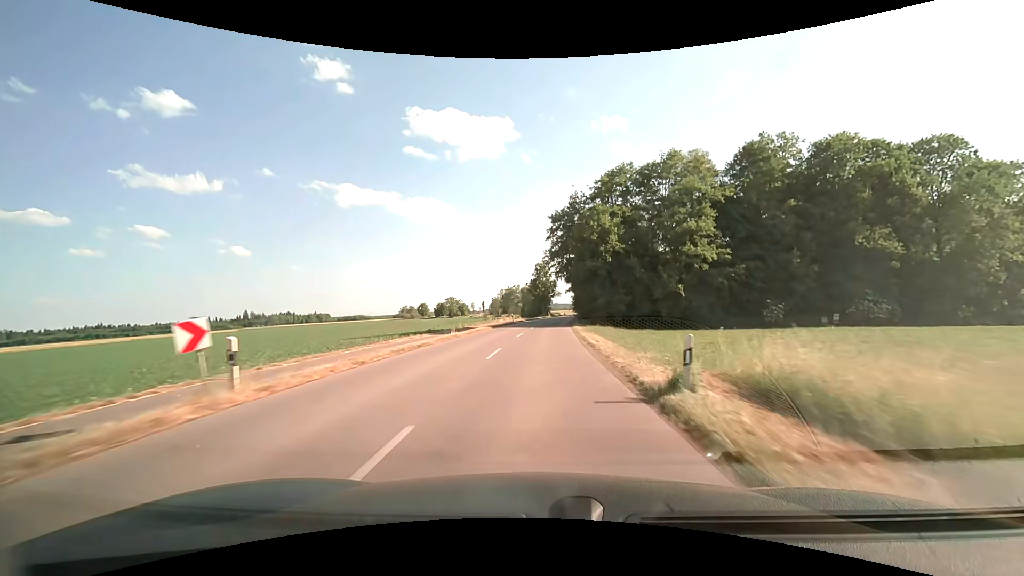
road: tertiary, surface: asphalt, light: Day
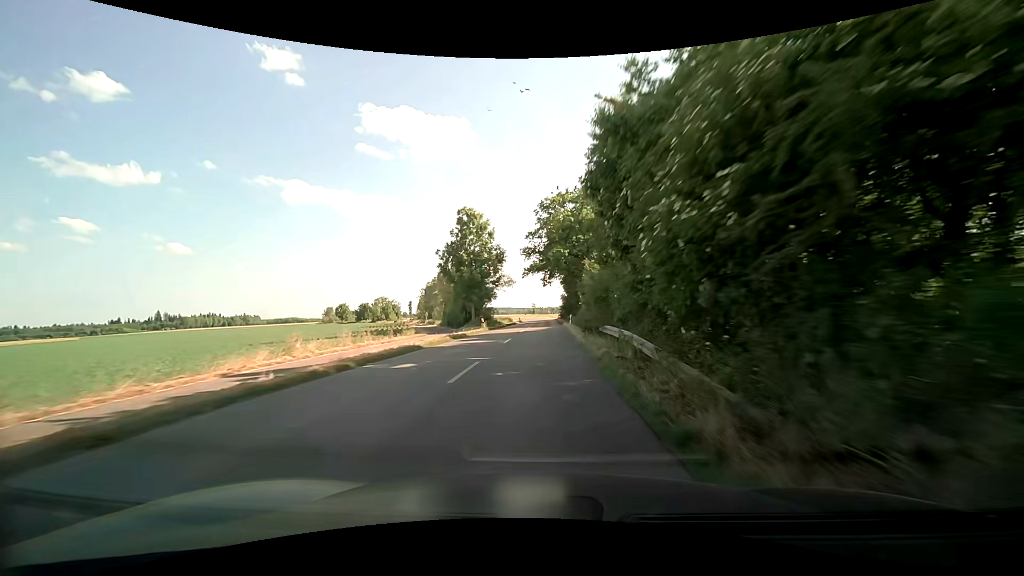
(+3.0, +64.5) m; +5°
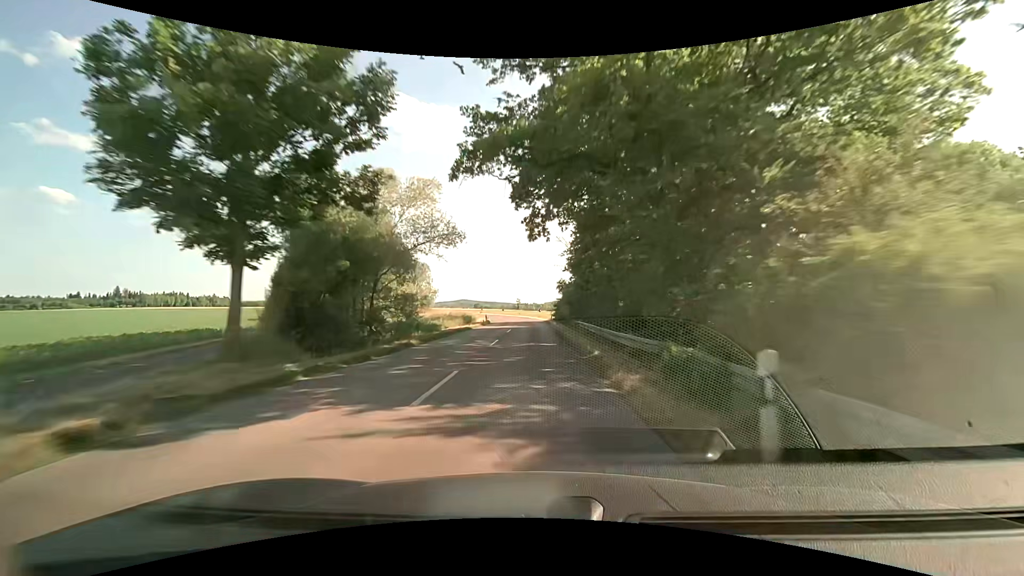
(+0.8, +38.3) m; +2°
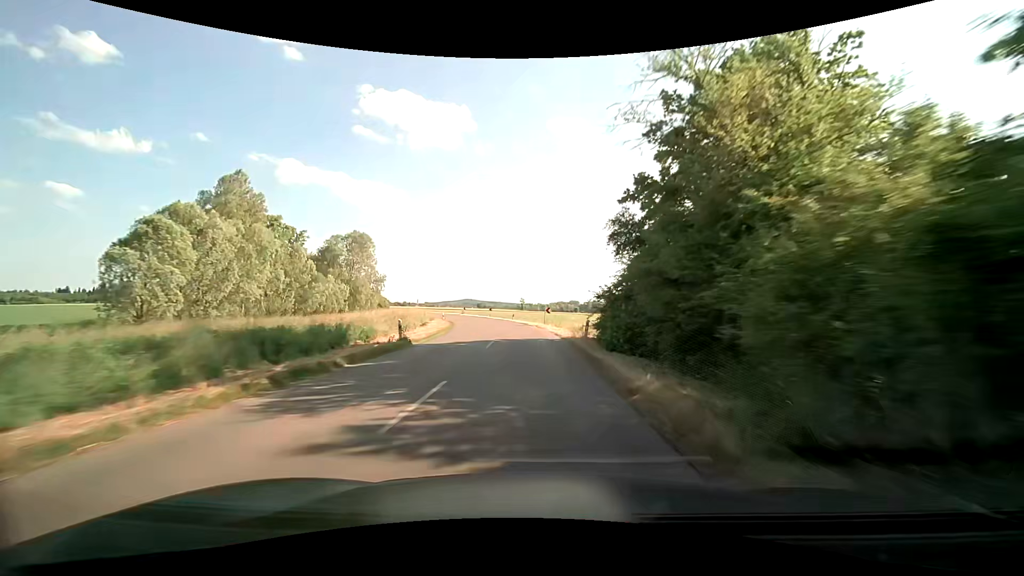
(0.0, +37.8) m; -1°
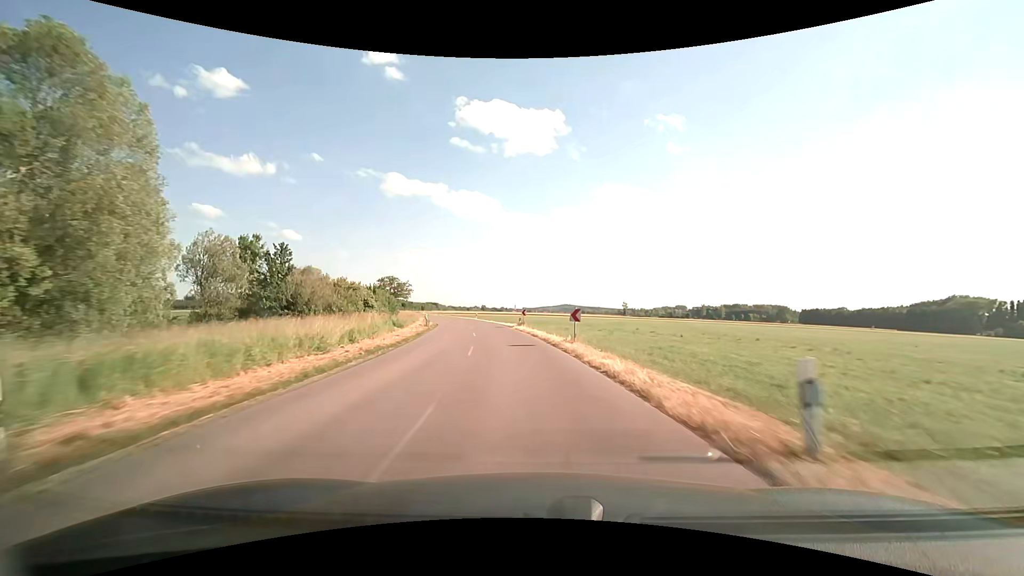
(-3.4, +50.6) m; -10°
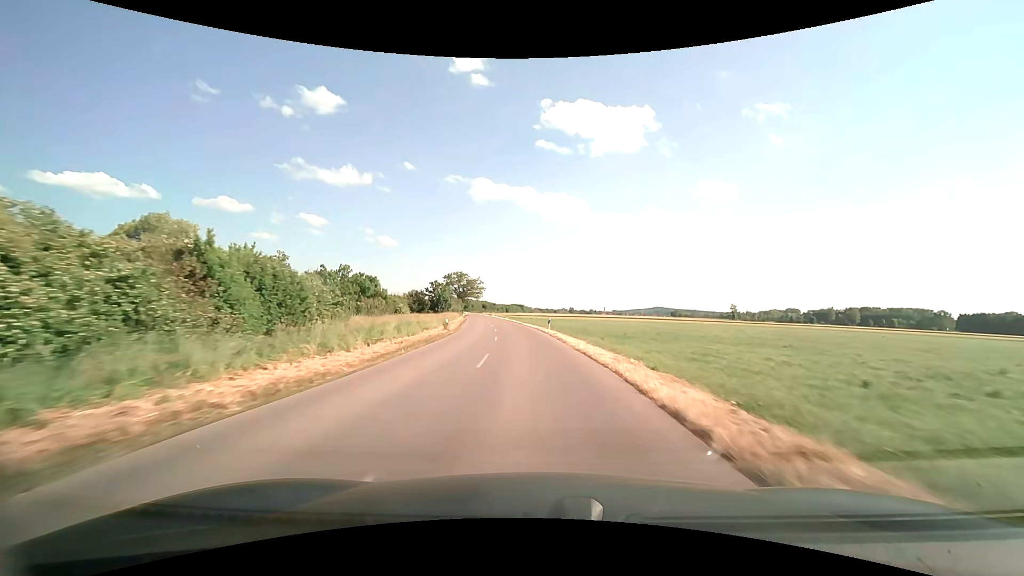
(-3.6, +39.4) m; -10°
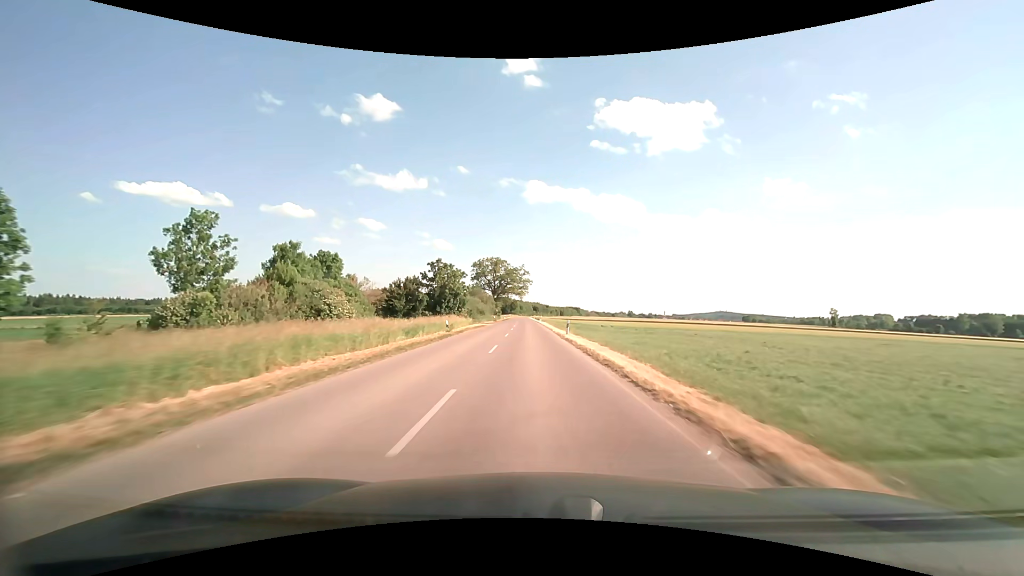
(-4.1, +56.0) m; -7°
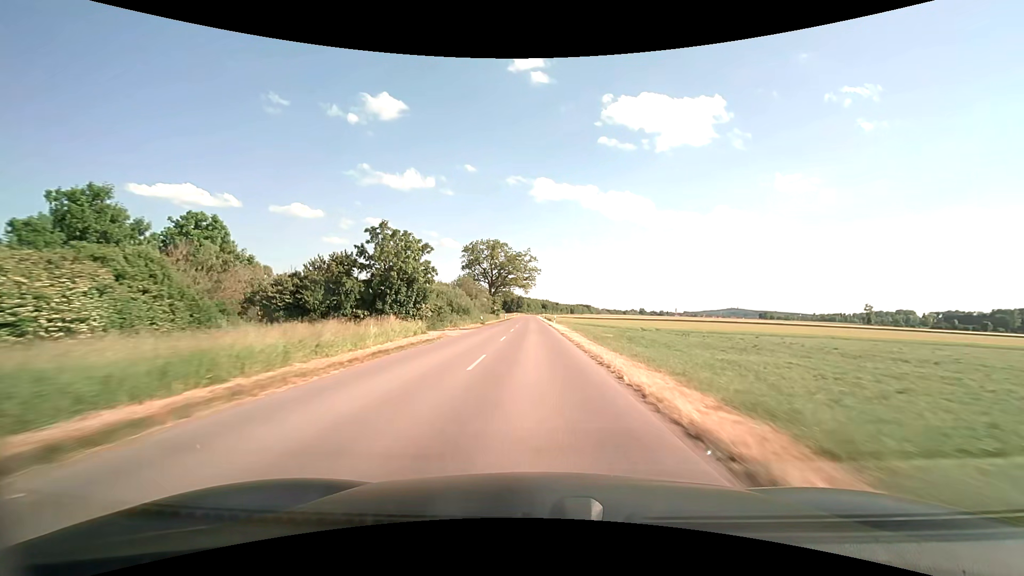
(-0.3, +29.5) m; -1°
(0, +10) (0, +20) (0, +30) (0, +40) (-1, +50) (-1, +60) (-1, +70) (-1, +80) (-1, +90) (-1, +100) m
